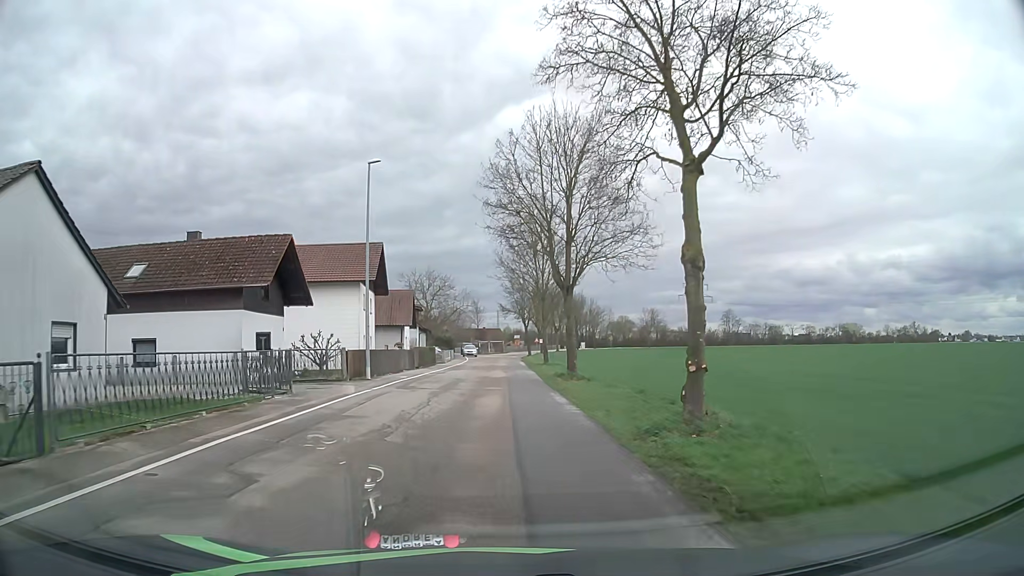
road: unclassified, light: Day
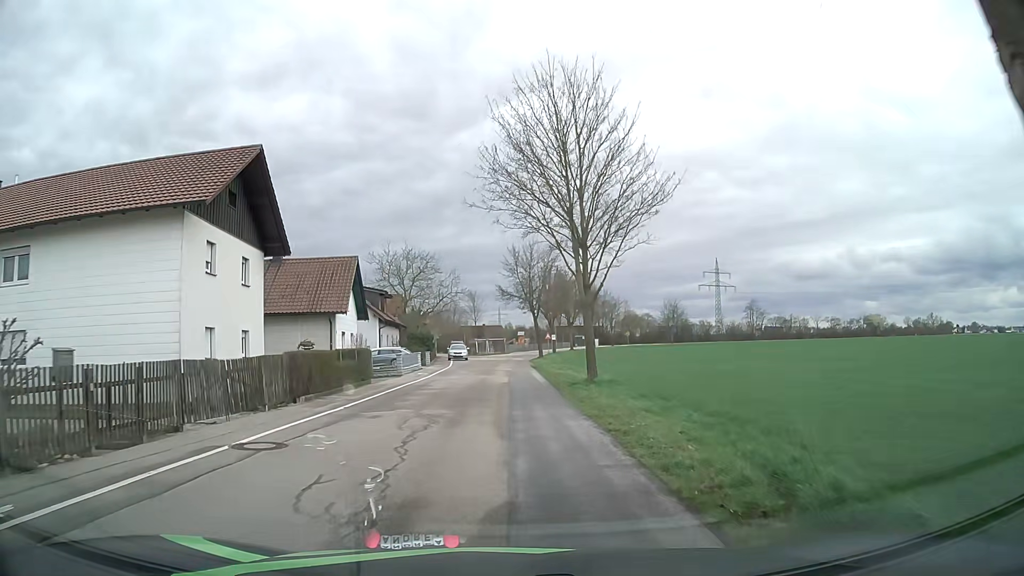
(0.0, +23.9) m; 0°
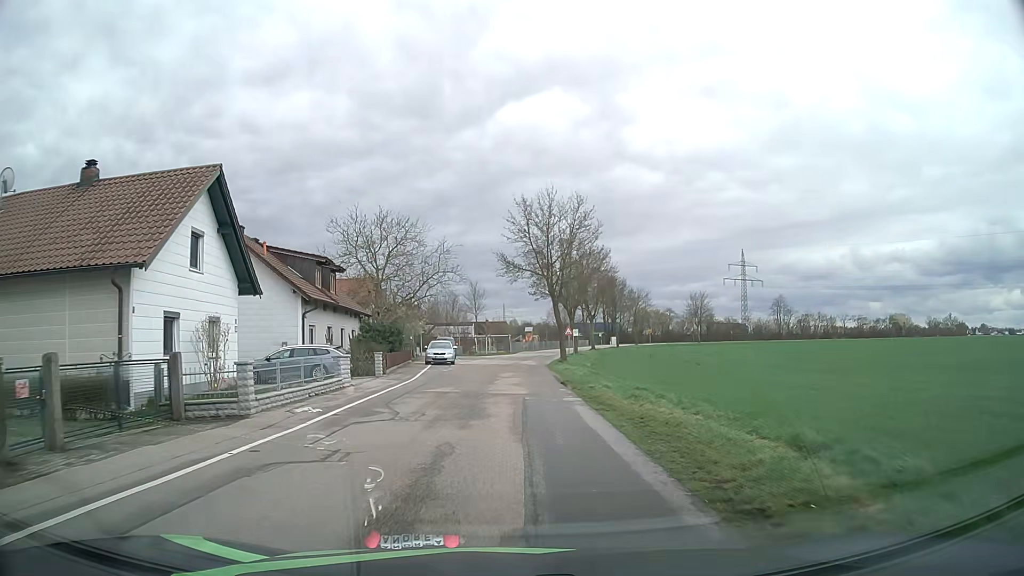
(-0.1, +20.2) m; 0°
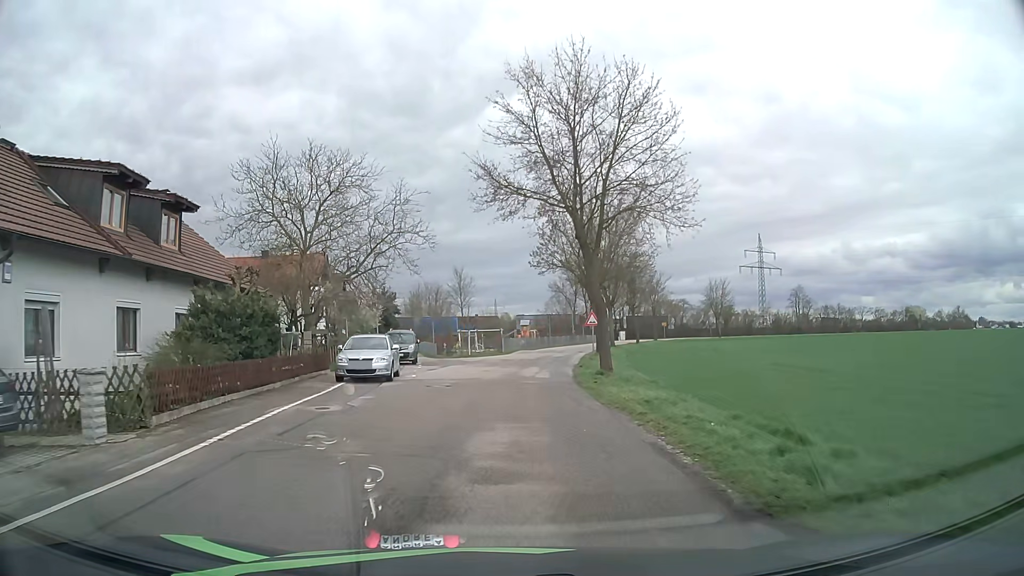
(0.0, +20.1) m; 0°
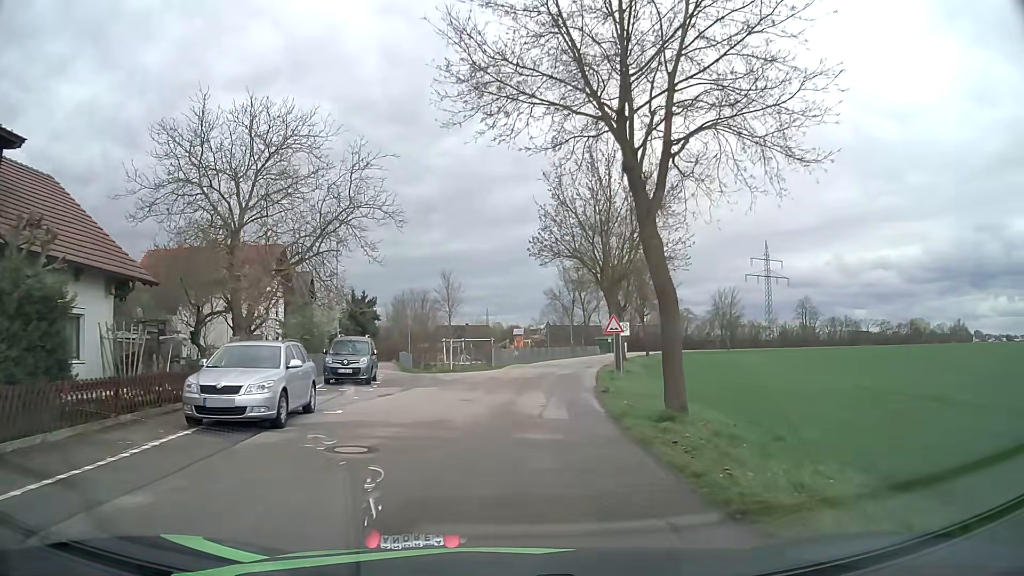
(0.0, +9.7) m; +1°
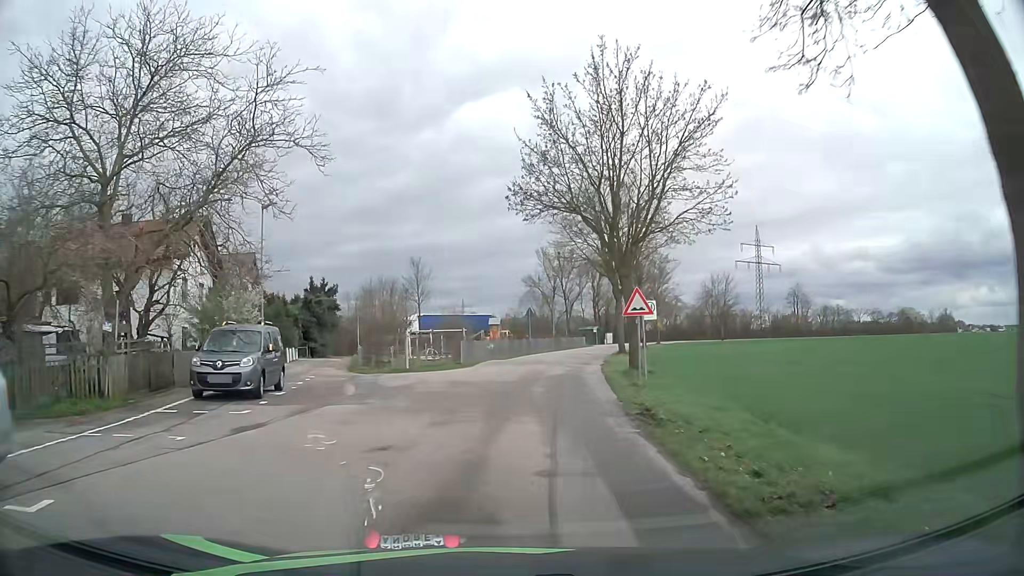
(+0.2, +9.3) m; +2°
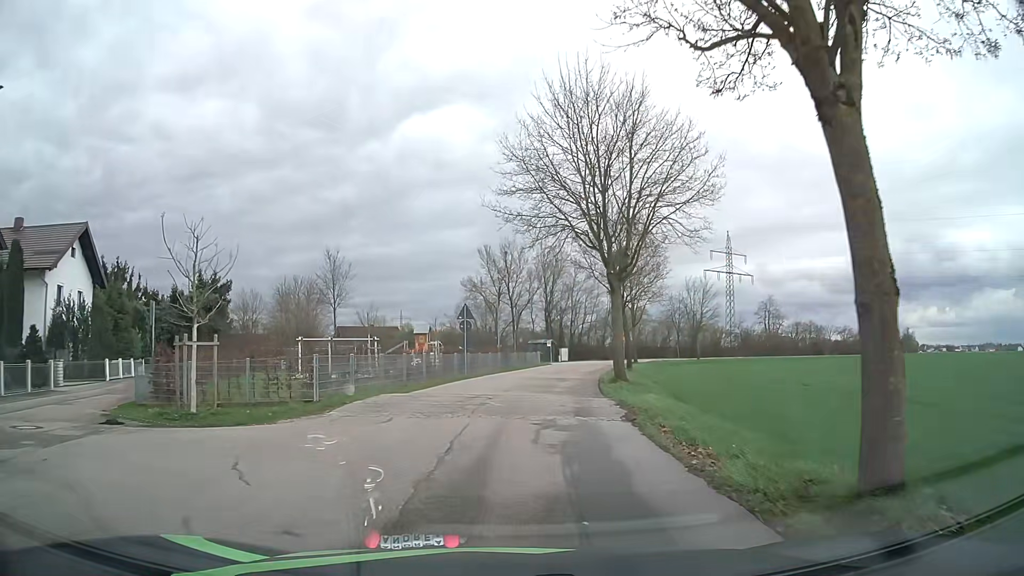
(+0.6, +17.6) m; +4°
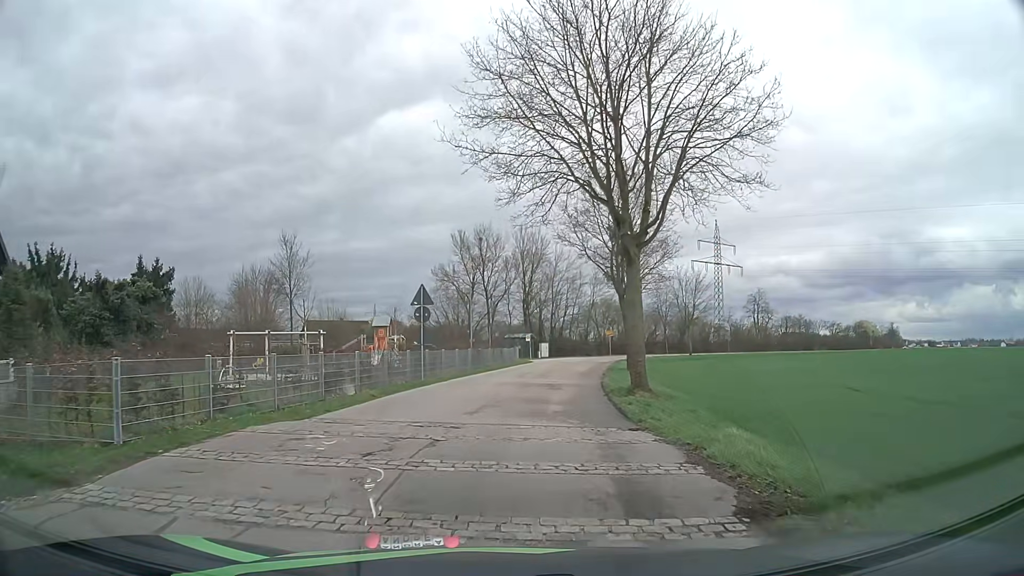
(+0.2, +7.7) m; +3°
(0, +10) (+1, +20) (+2, +30) (+4, +40) (+6, +50) (+8, +59) (+11, +69) (+15, +78) (+20, +87) (+26, +95) m
